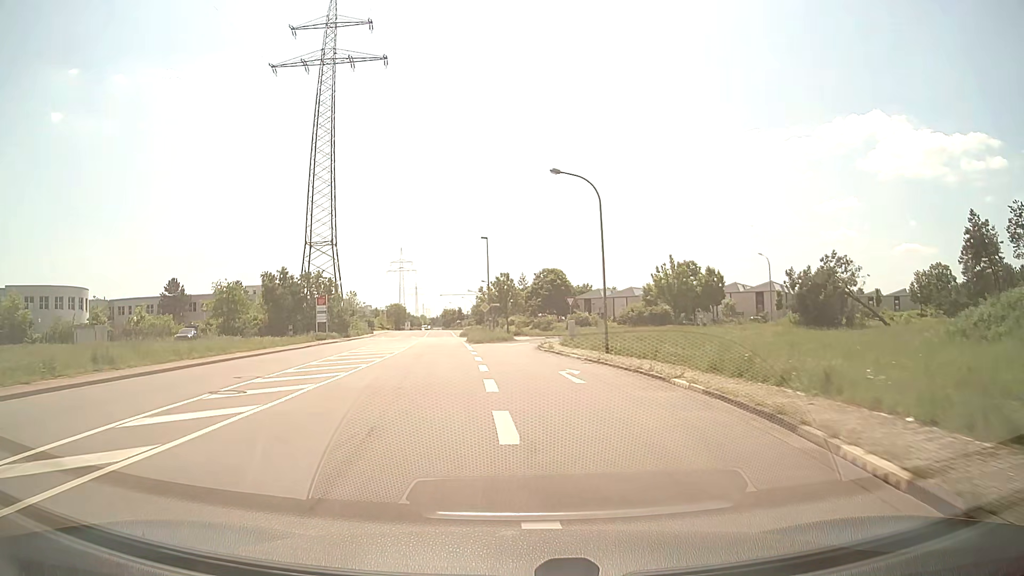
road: unclassified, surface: asphalt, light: Day
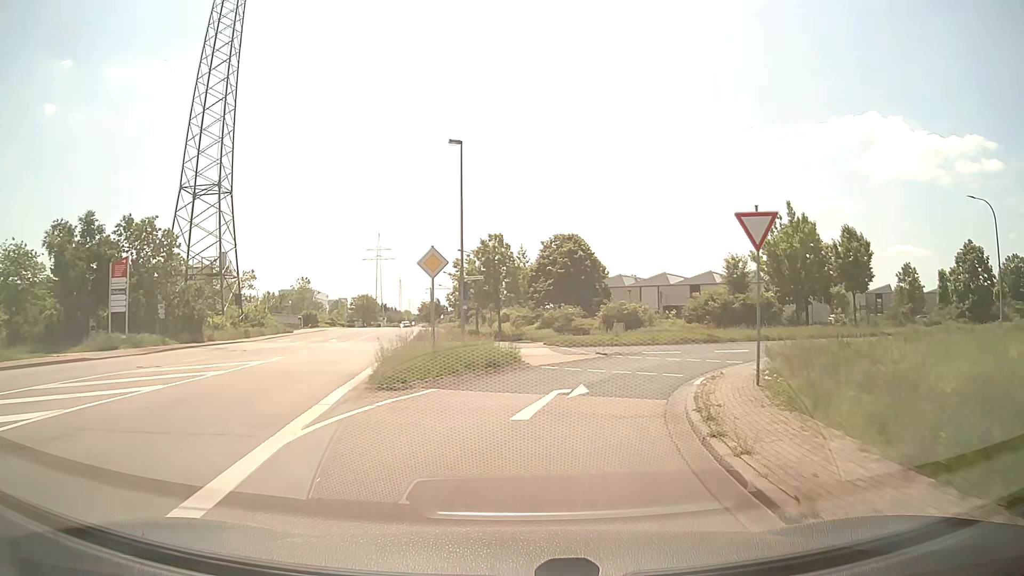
(-0.8, +36.3) m; 0°
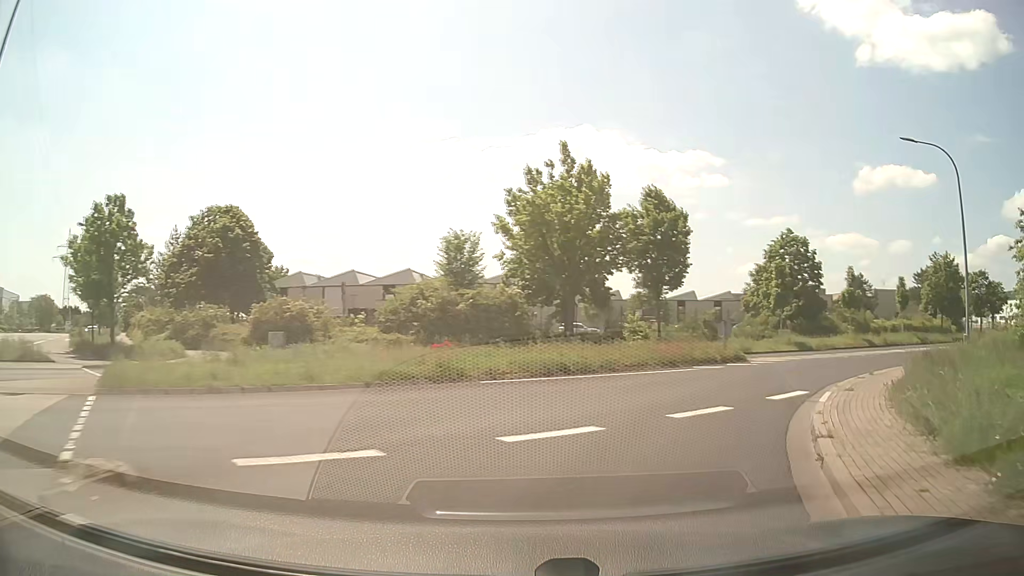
(+3.5, +18.0) m; +26°
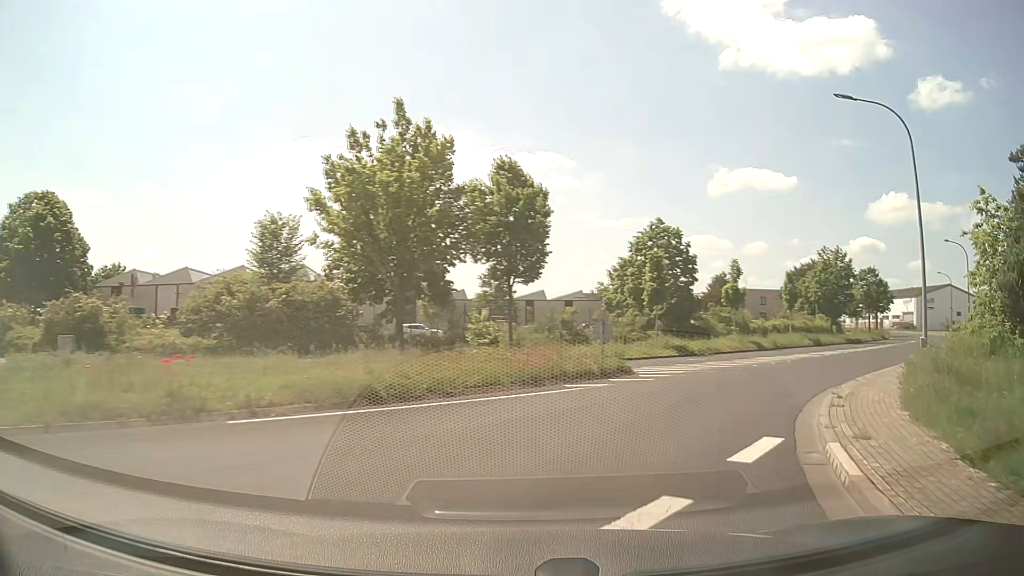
(+0.7, +5.8) m; +13°
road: tertiary
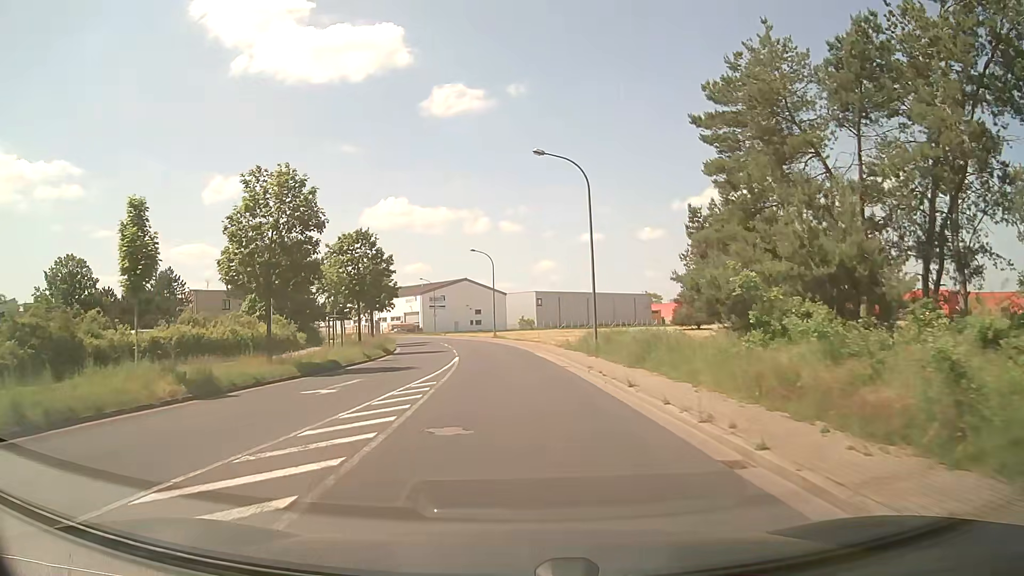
(+14.1, +25.5) m; +44°
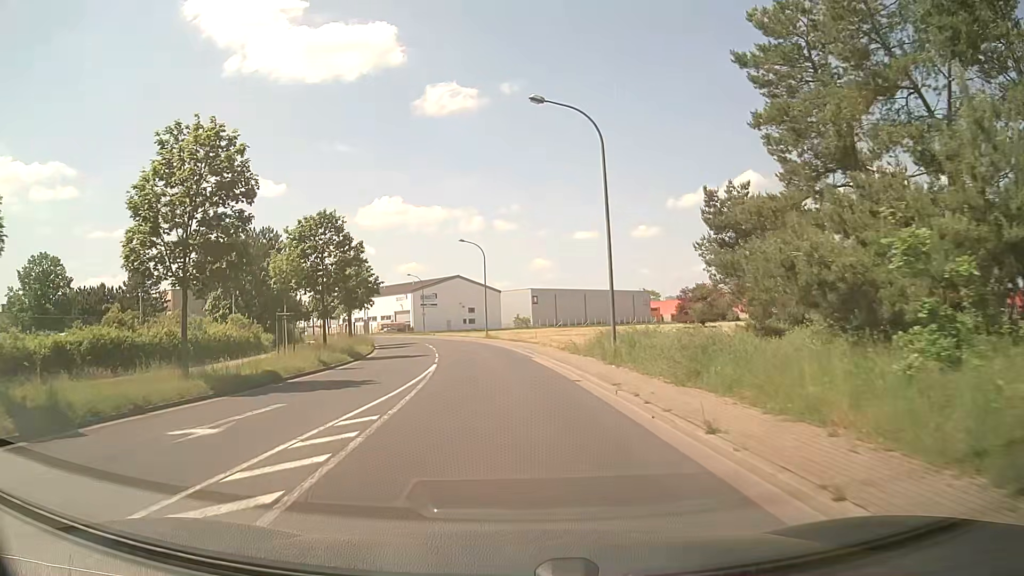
(0.0, +6.1) m; +1°
